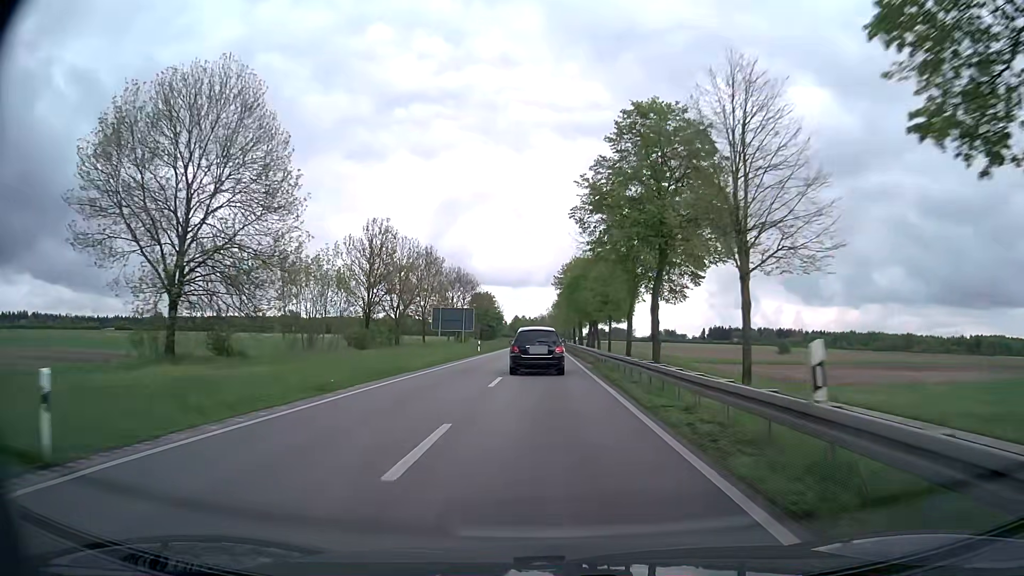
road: primary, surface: asphalt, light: Day
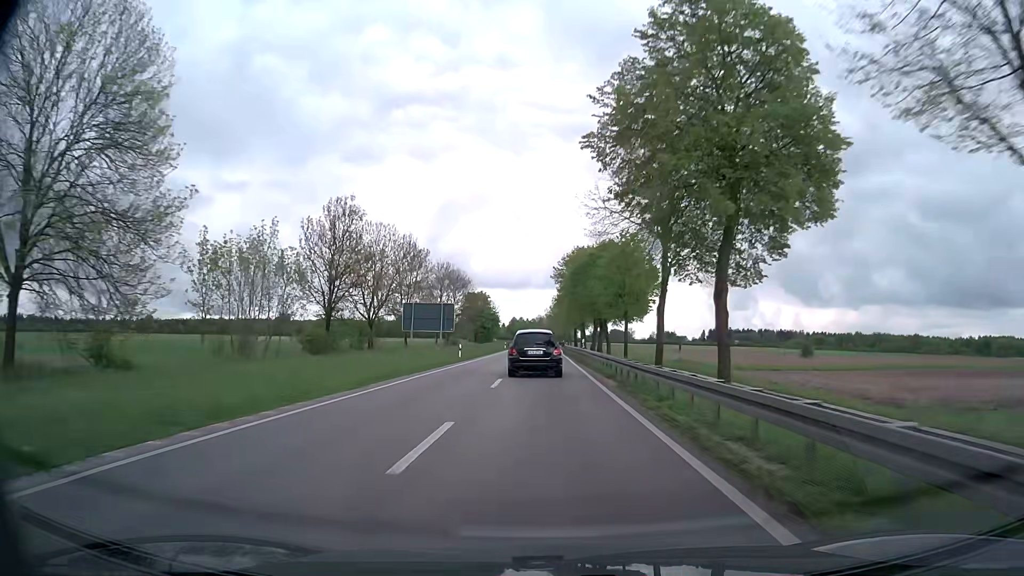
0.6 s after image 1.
(0.0, +11.5) m; 0°
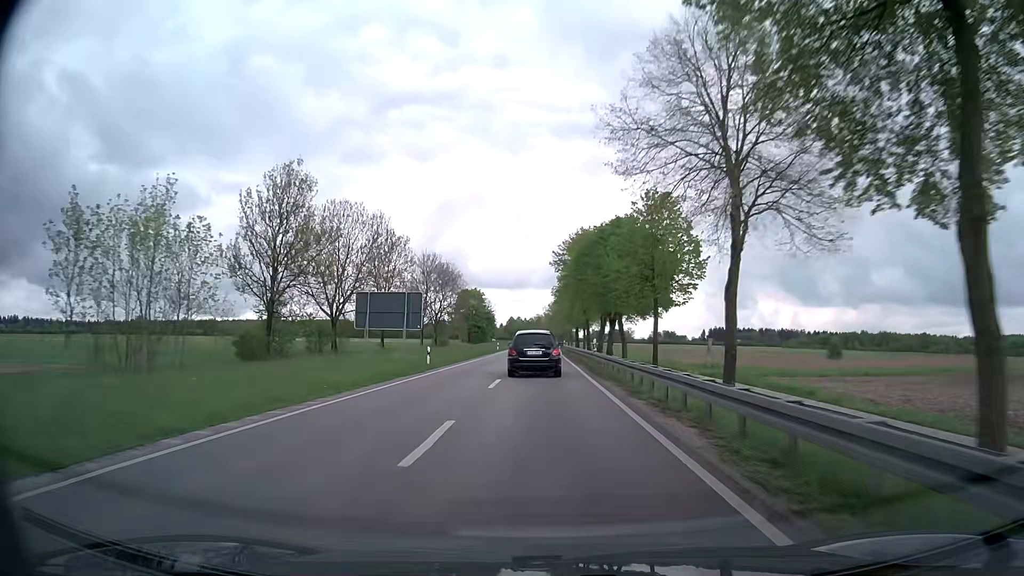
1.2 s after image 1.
(0.0, +11.7) m; 0°
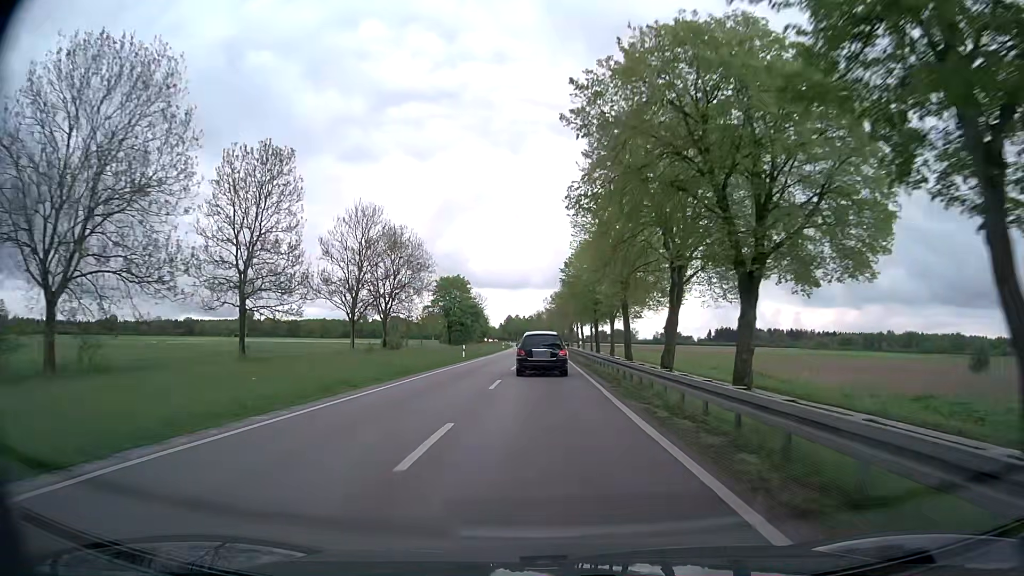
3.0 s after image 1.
(0.0, +36.1) m; 0°
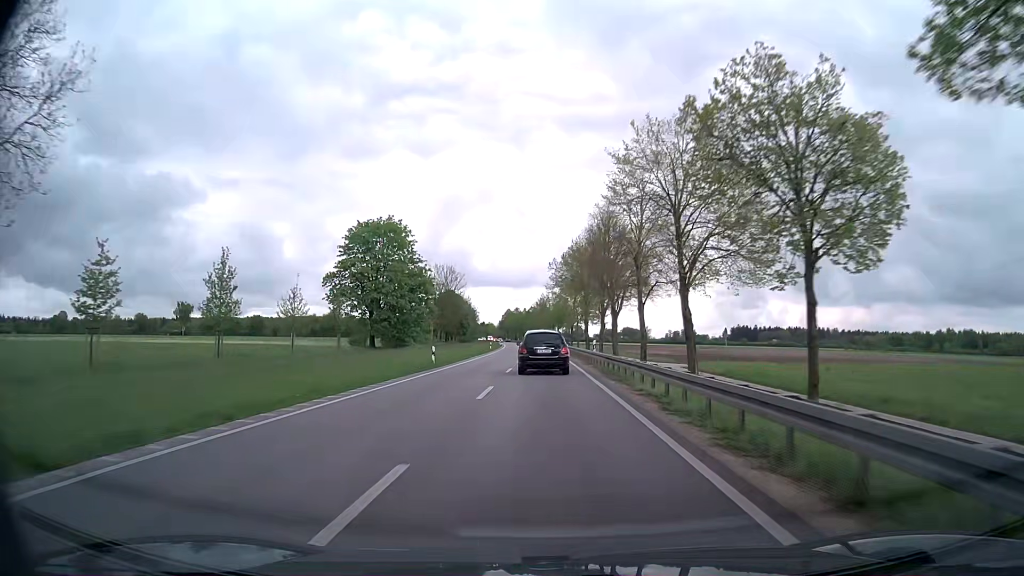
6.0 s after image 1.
(-0.1, +64.4) m; -1°
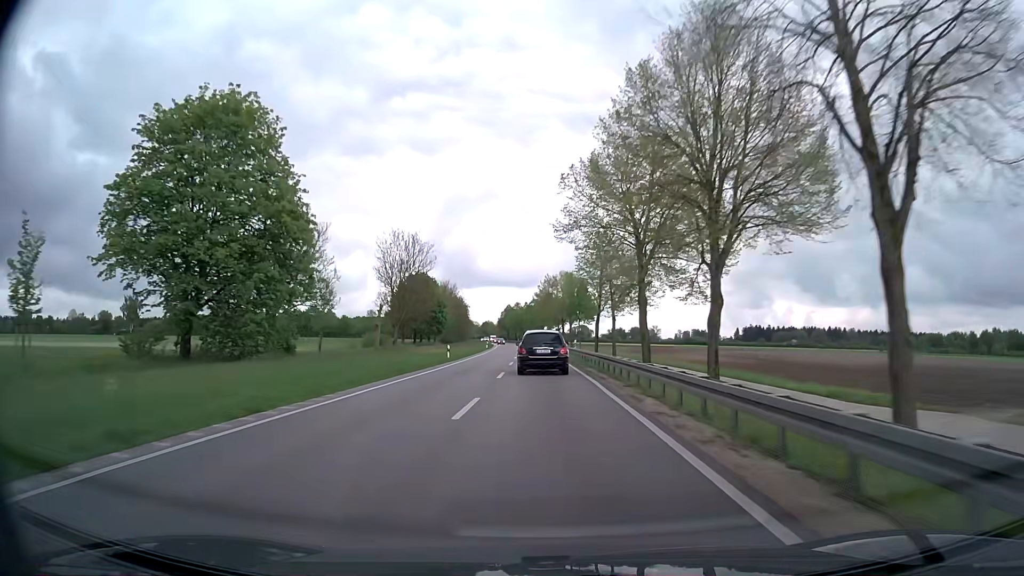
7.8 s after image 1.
(-0.1, +40.0) m; 0°
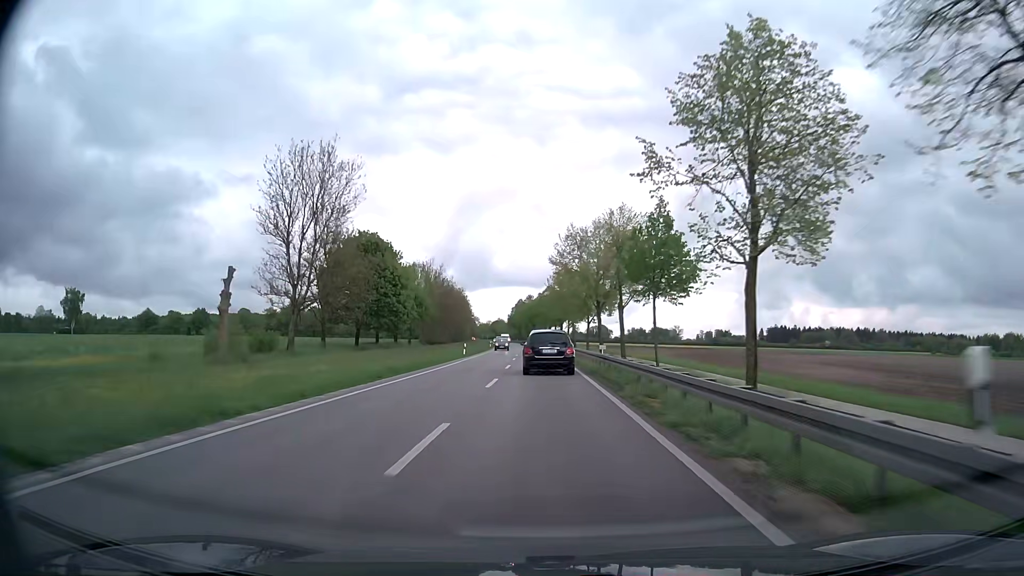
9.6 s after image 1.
(-0.4, +40.9) m; -1°
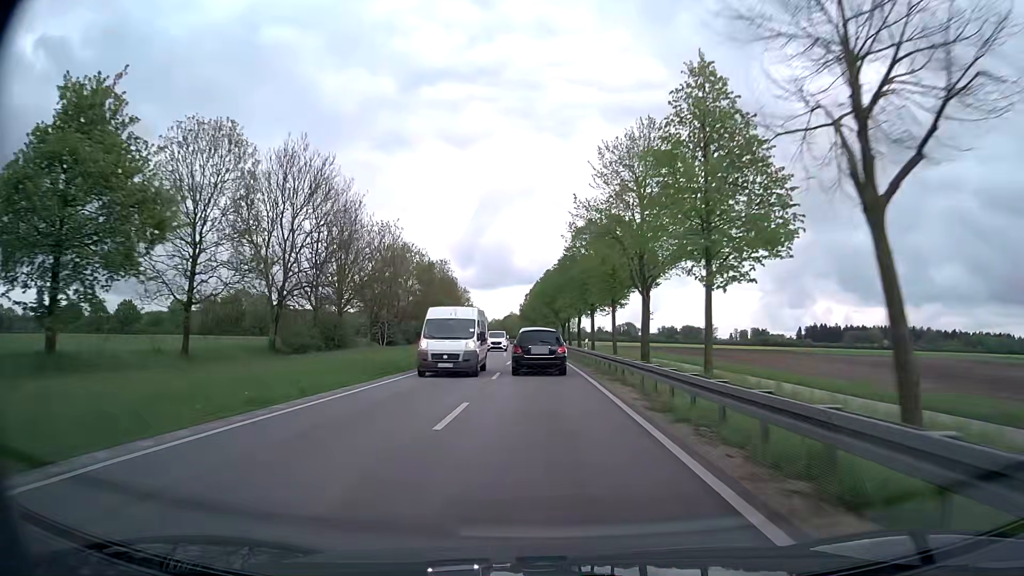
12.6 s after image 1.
(-1.4, +69.2) m; -2°
(0, +10) (0, +20) (0, +30) (0, +40) (-1, +50) (-1, +60) (-1, +70) (-2, +80) (-2, +90) (-3, +100) m
